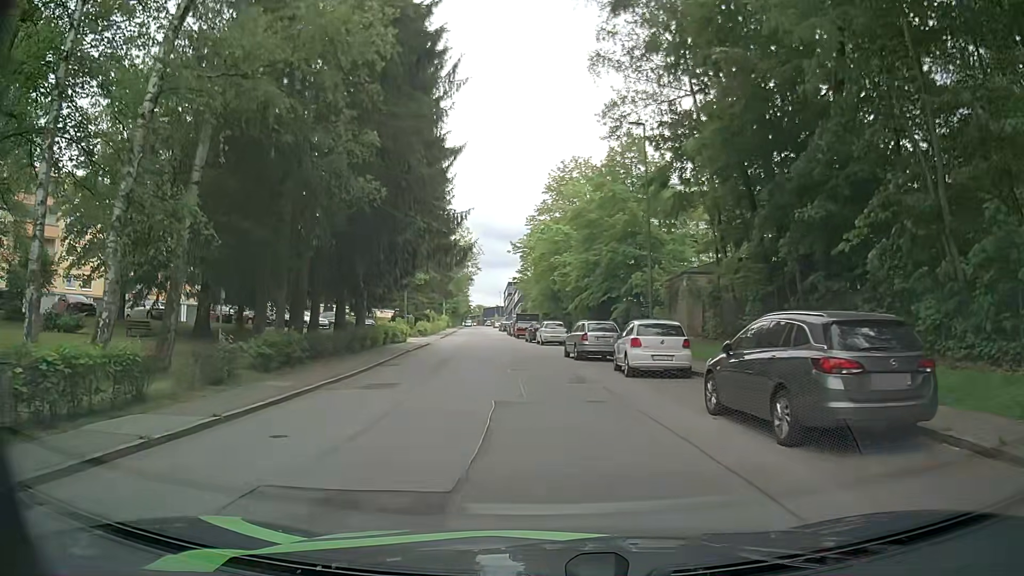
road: residential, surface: asphalt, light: Day
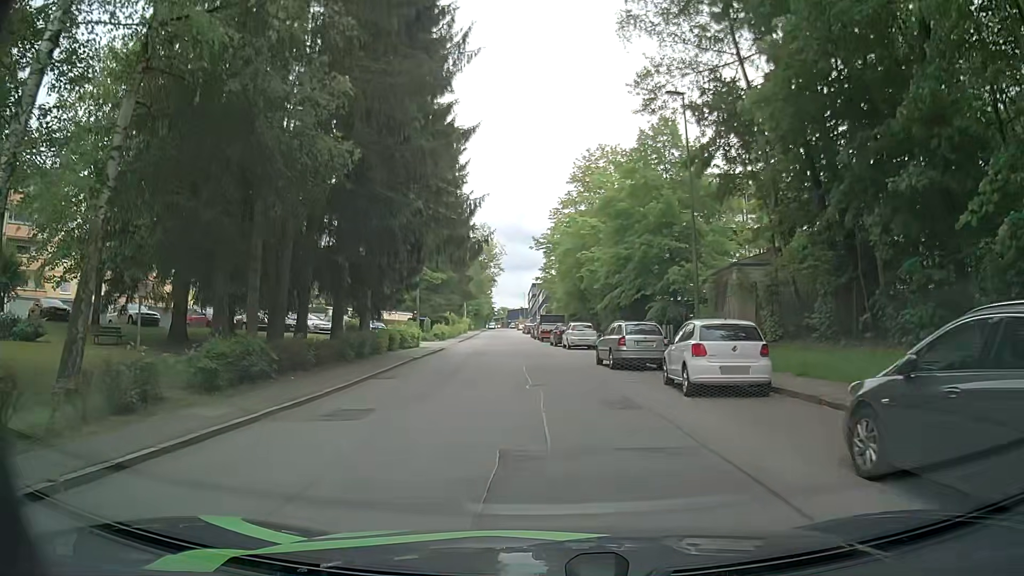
(0.0, +4.4) m; -2°
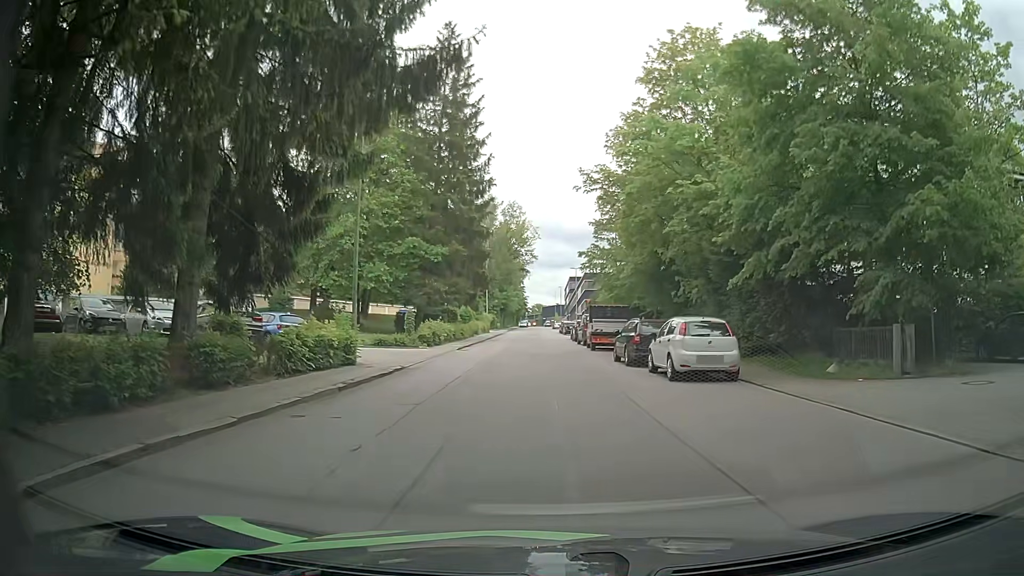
(-0.6, +21.8) m; -2°
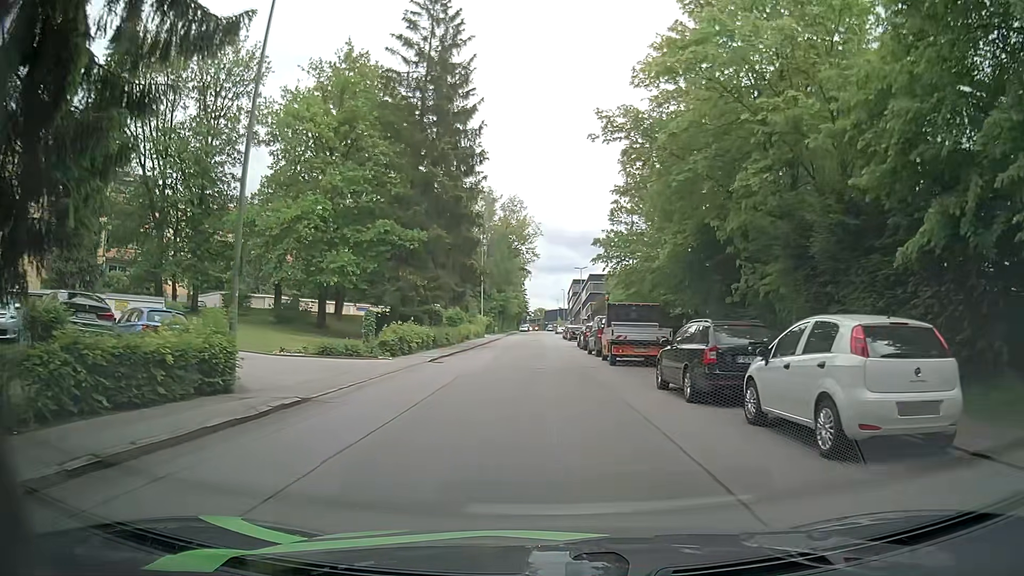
(-0.1, +9.1) m; -2°
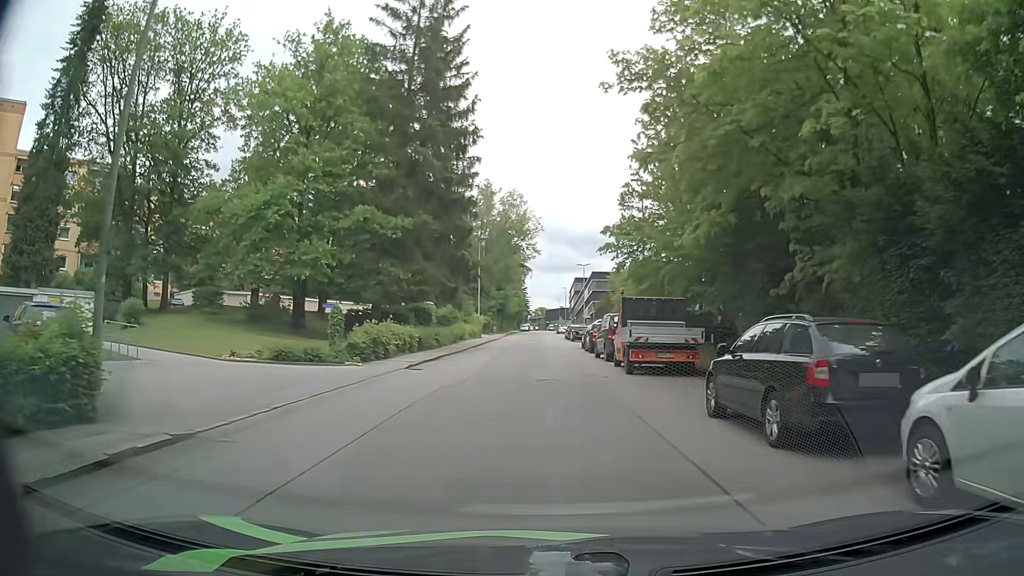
(+0.1, +4.7) m; +2°
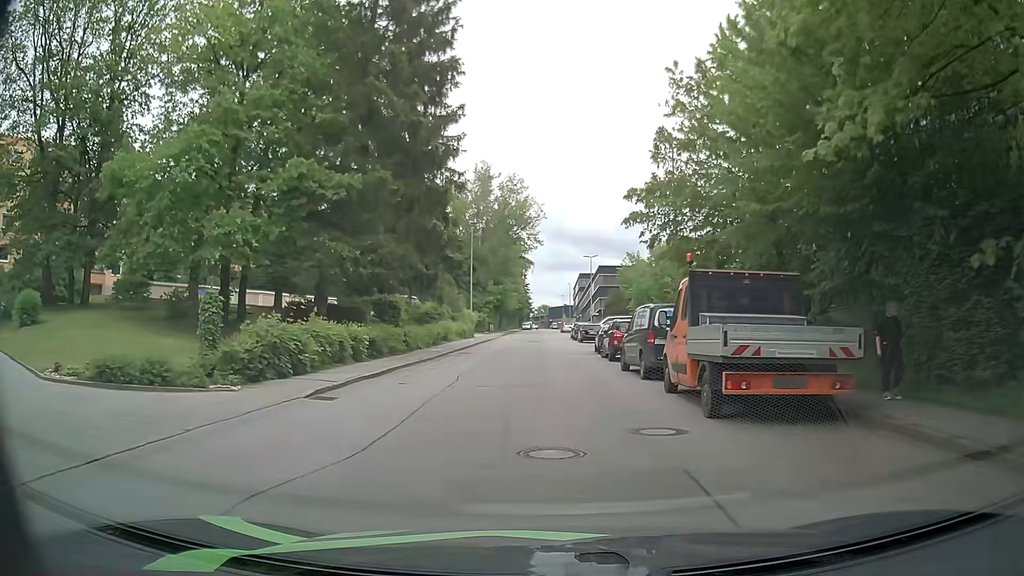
(0.0, +9.7) m; 0°
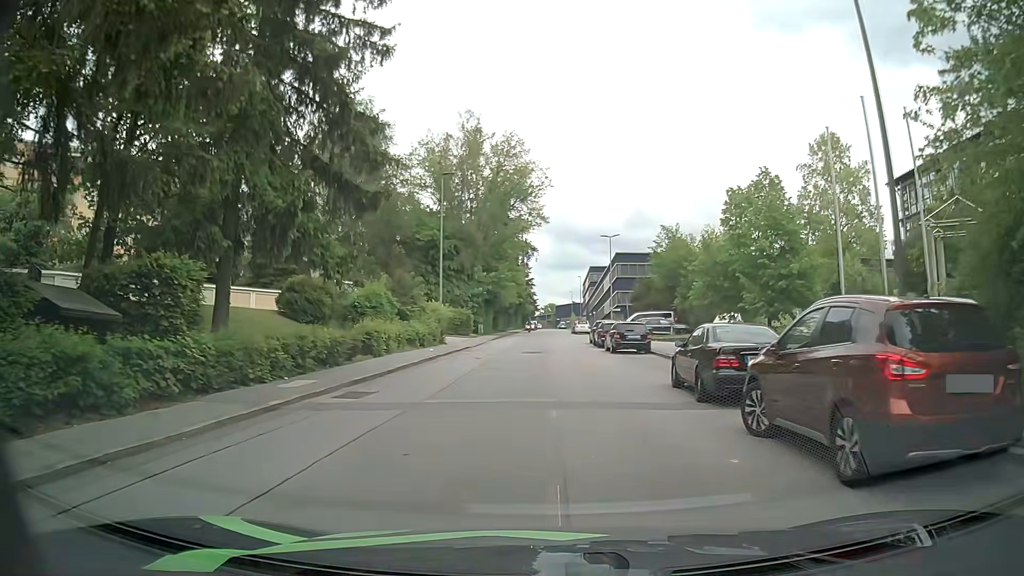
(-0.2, +20.3) m; -1°
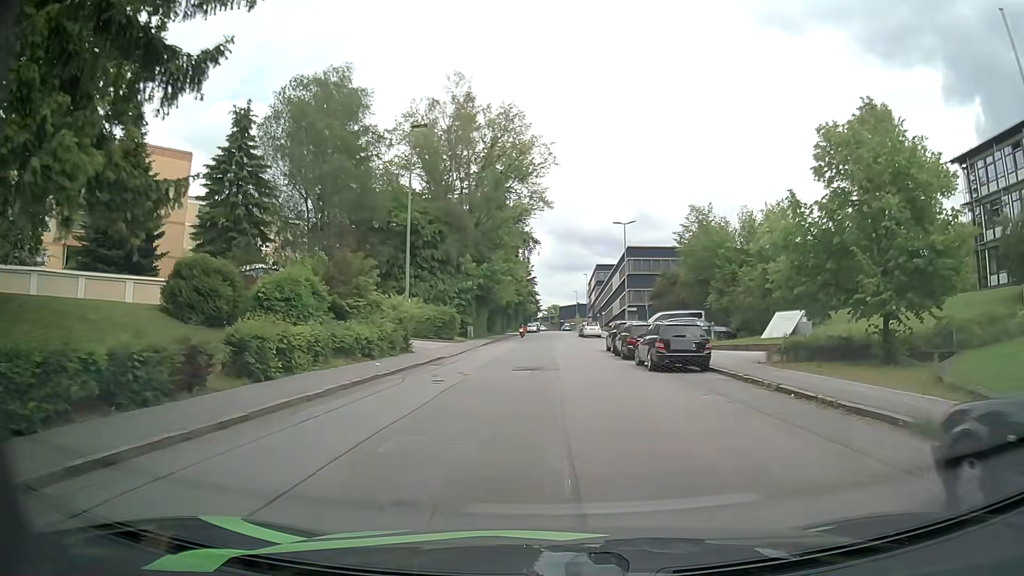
(-0.1, +10.5) m; 0°
(0, +10) (0, +20) (0, +30) (+1, +40) (+1, +50) (+1, +60) (+1, +70) (+1, +80) (+1, +90) (+2, +100) m
